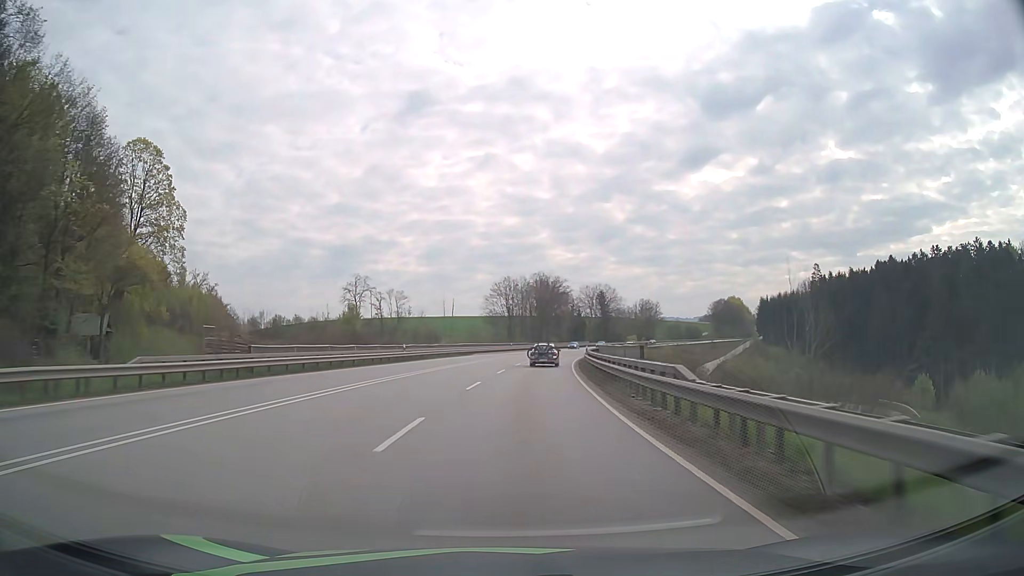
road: primary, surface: asphalt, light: Day
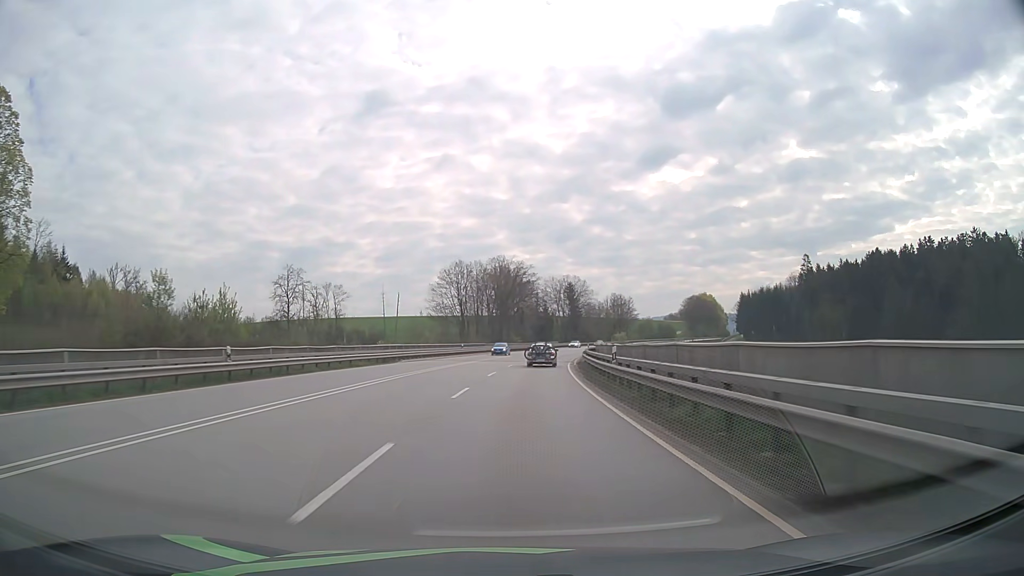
(+0.9, +26.9) m; +4°
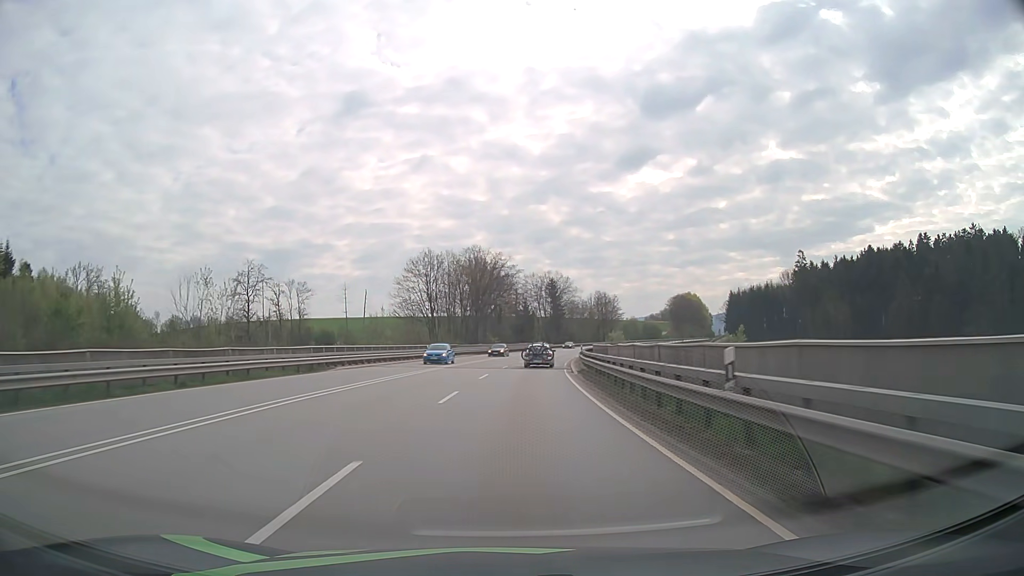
(+0.2, +13.4) m; +2°
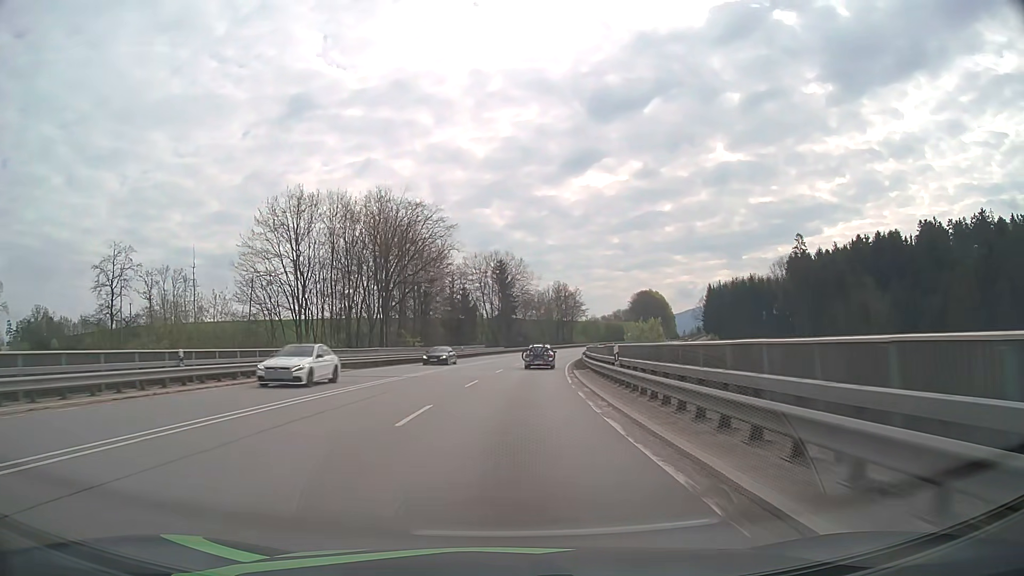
(+1.7, +40.0) m; +5°
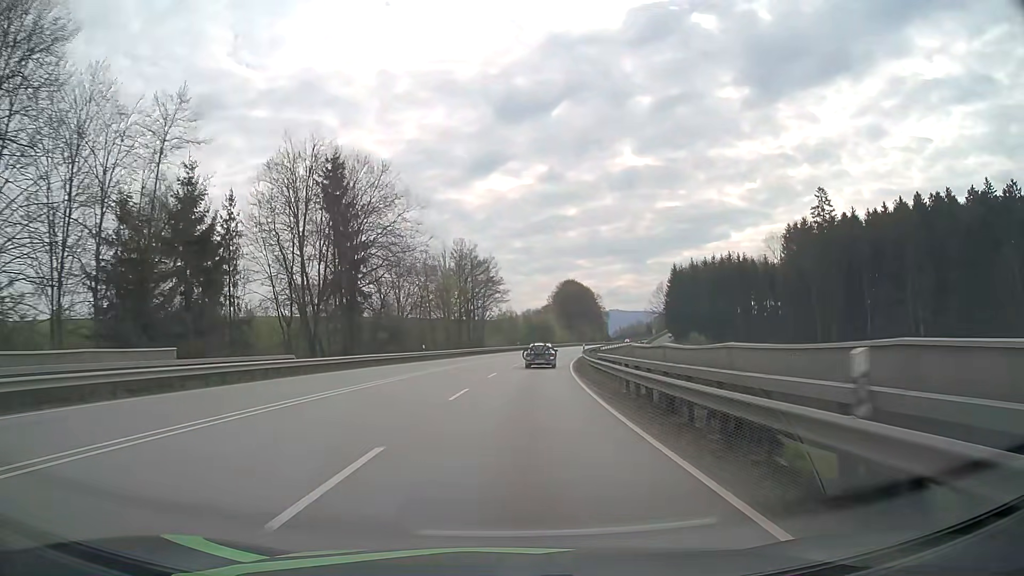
(+4.6, +65.7) m; +8°
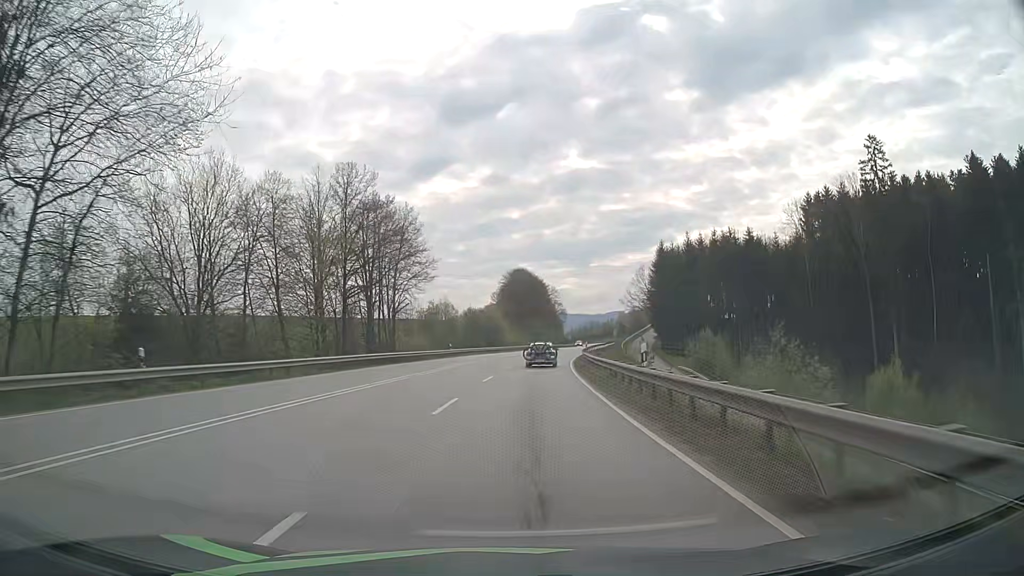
(+1.7, +39.1) m; +5°
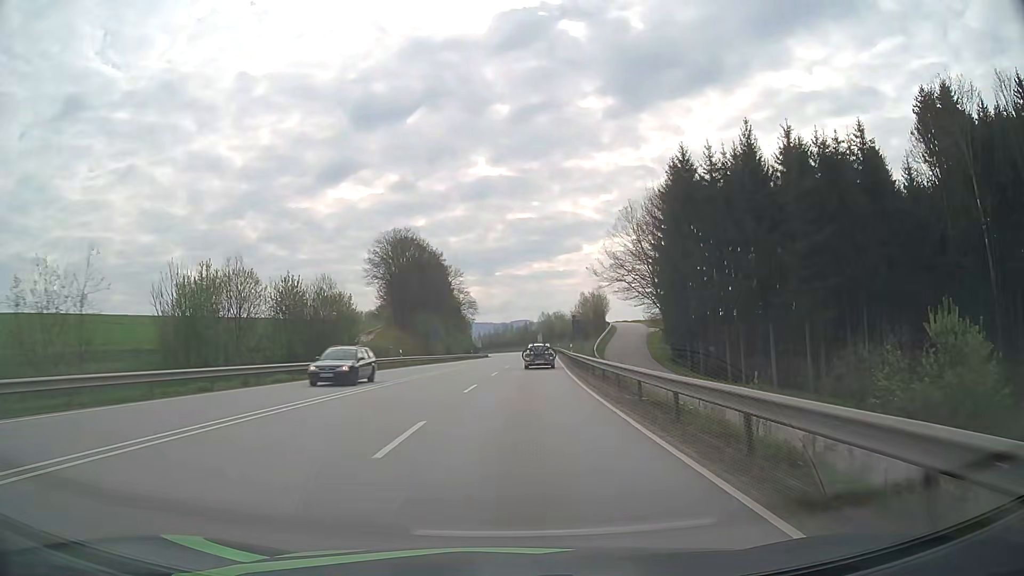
(+4.5, +64.4) m; +8°
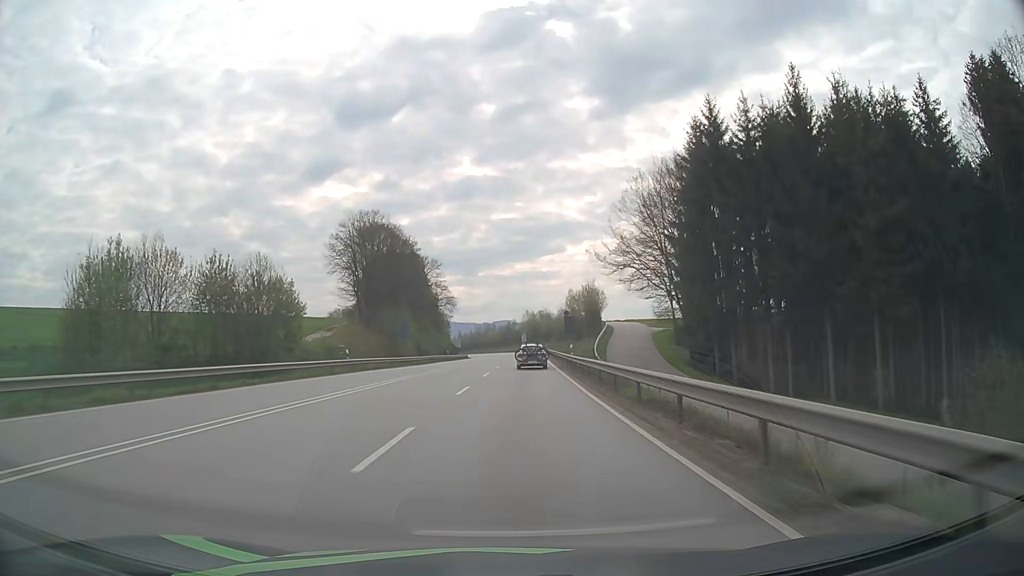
(+0.2, +12.8) m; +1°
(0, +10) (0, +20) (+1, +30) (+1, +40) (+1, +50) (+2, +60) (+2, +70) (+2, +80) (+3, +90) (+3, +100) m
